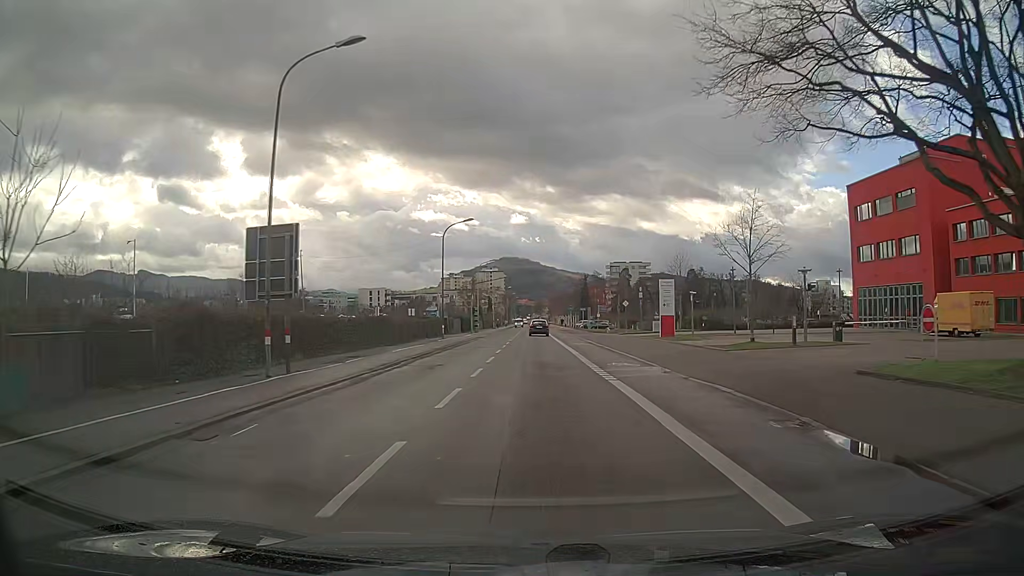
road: secondary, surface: asphalt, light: Day
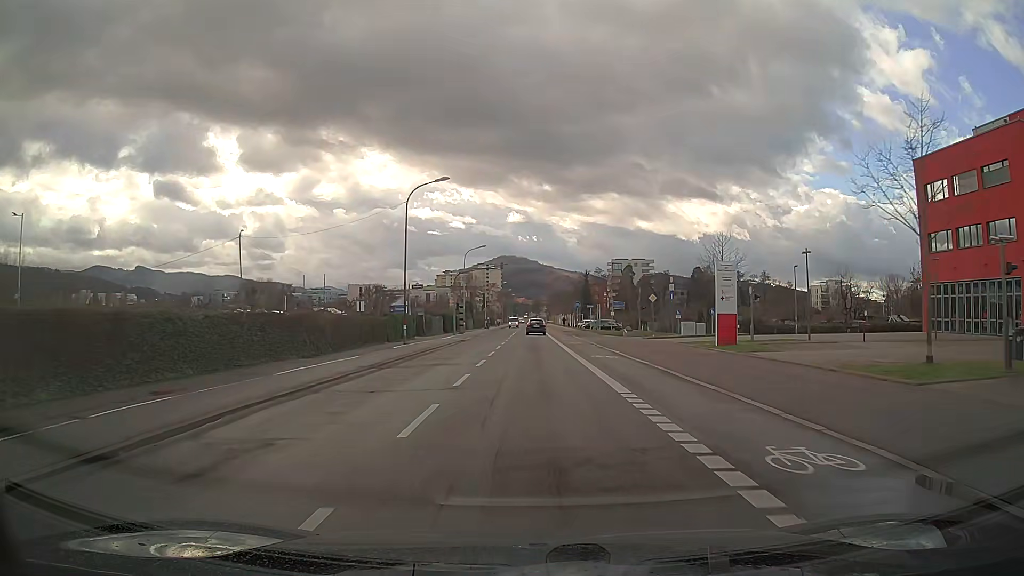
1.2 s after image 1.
(0.0, +14.8) m; 0°
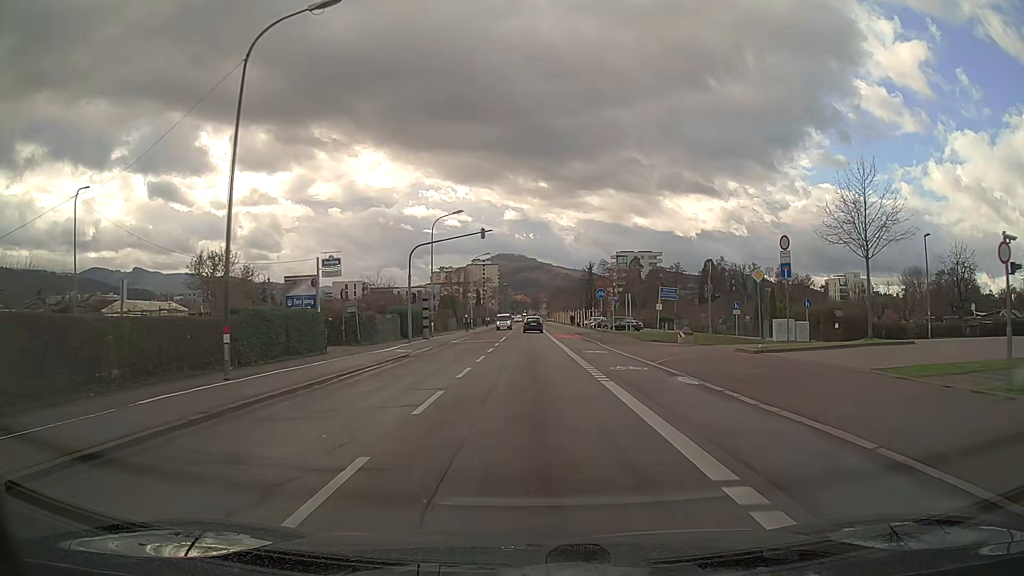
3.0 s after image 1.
(0.0, +22.3) m; 0°
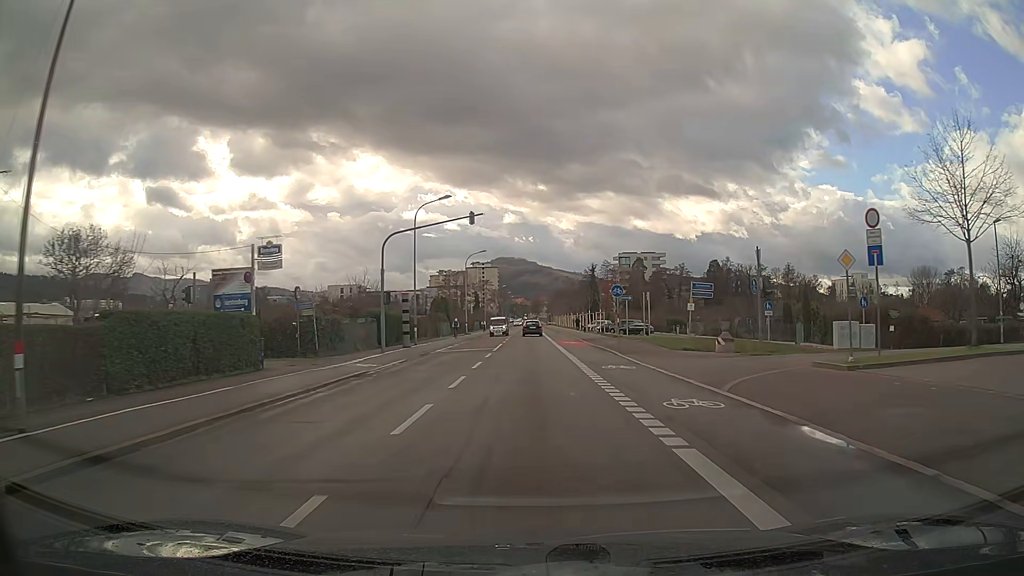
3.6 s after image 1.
(0.0, +7.4) m; 0°
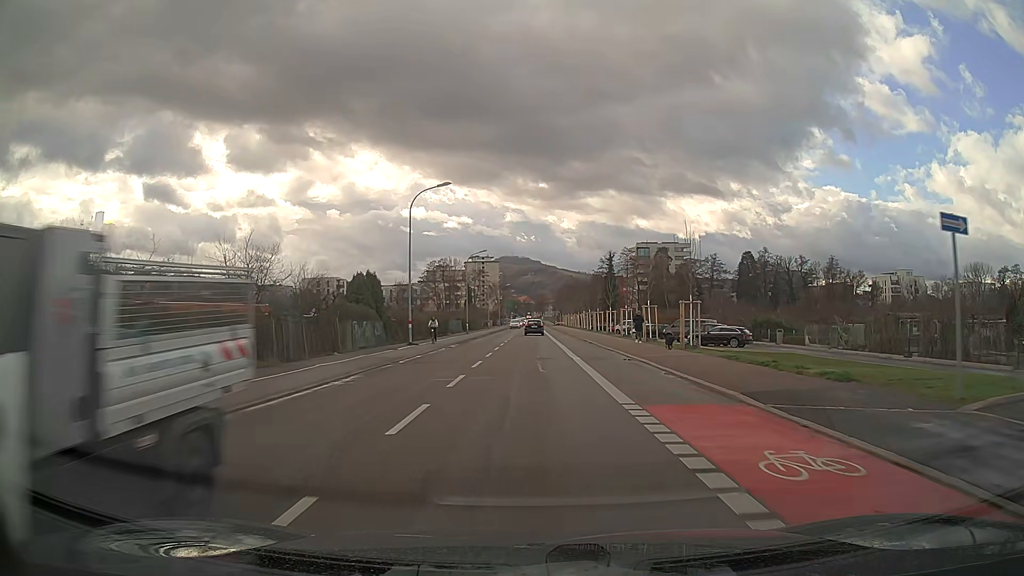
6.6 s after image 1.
(-0.1, +37.0) m; 0°
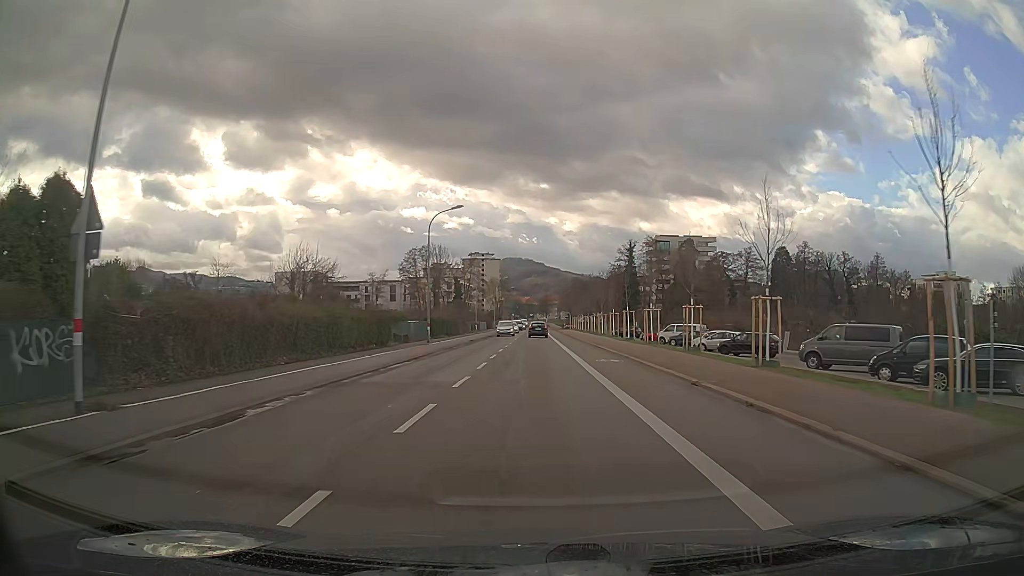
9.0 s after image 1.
(-0.1, +29.9) m; 0°
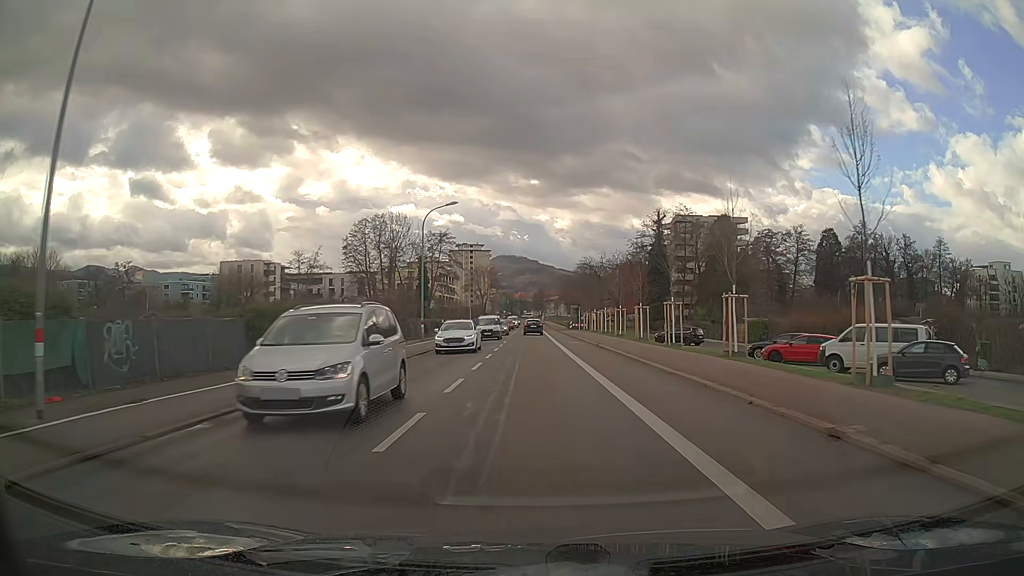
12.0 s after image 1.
(+0.2, +37.3) m; 0°
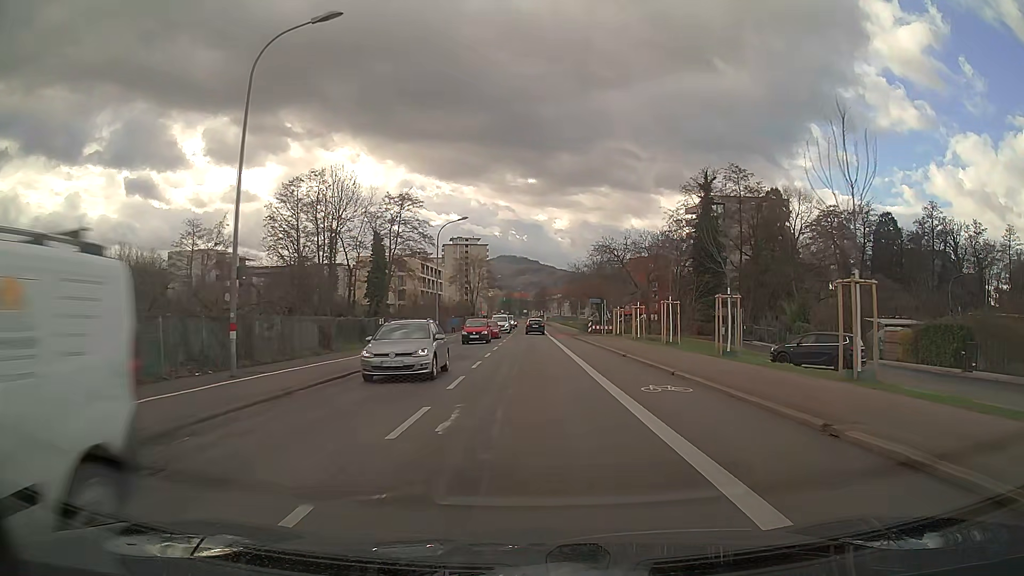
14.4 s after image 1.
(0.0, +29.3) m; 0°
